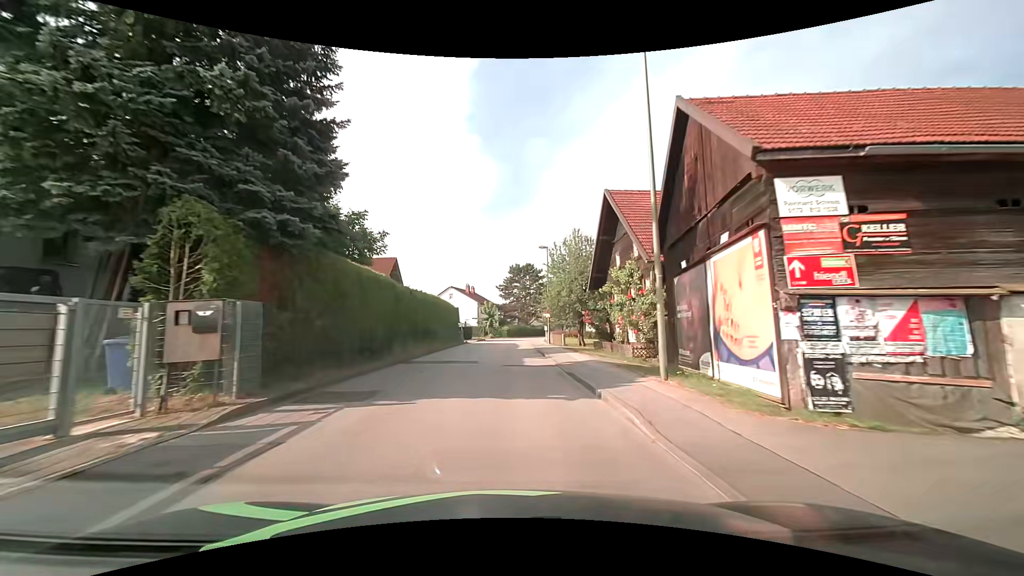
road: unclassified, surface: asphalt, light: Day
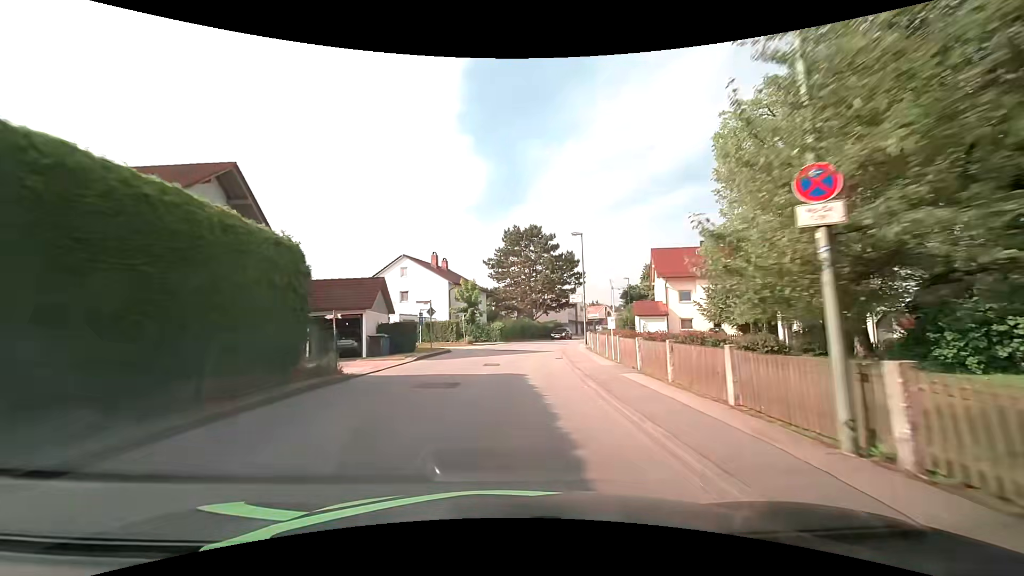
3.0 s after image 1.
(-0.1, +36.6) m; 0°
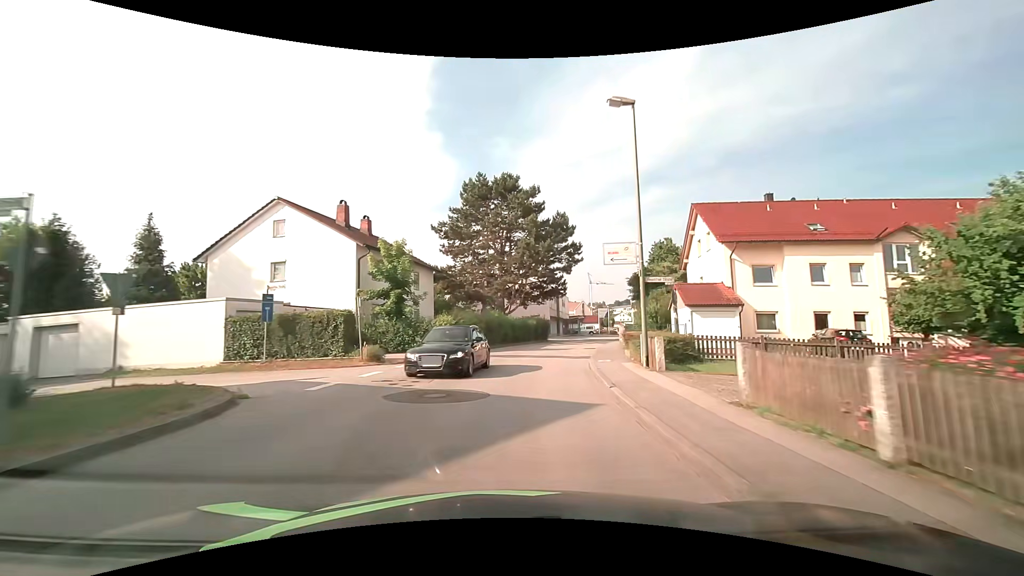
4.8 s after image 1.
(+0.7, +21.7) m; +4°
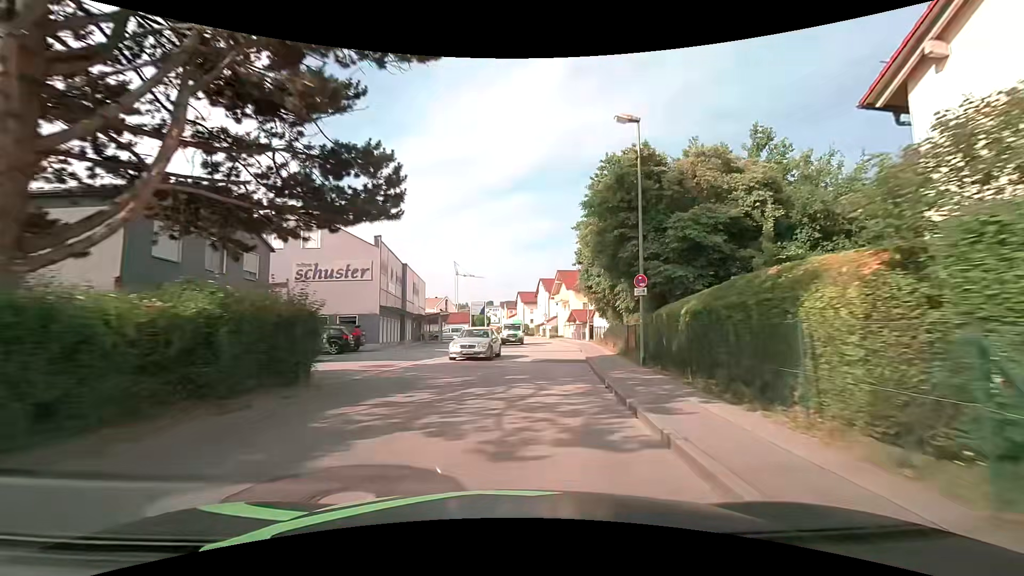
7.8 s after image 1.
(+4.5, +34.8) m; +16°
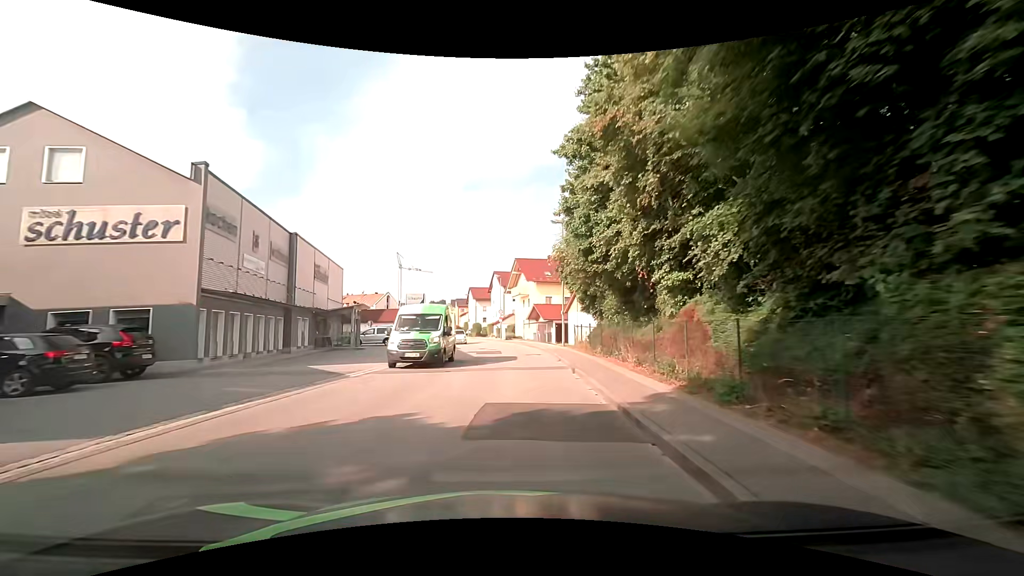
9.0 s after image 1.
(+0.7, +13.8) m; +5°
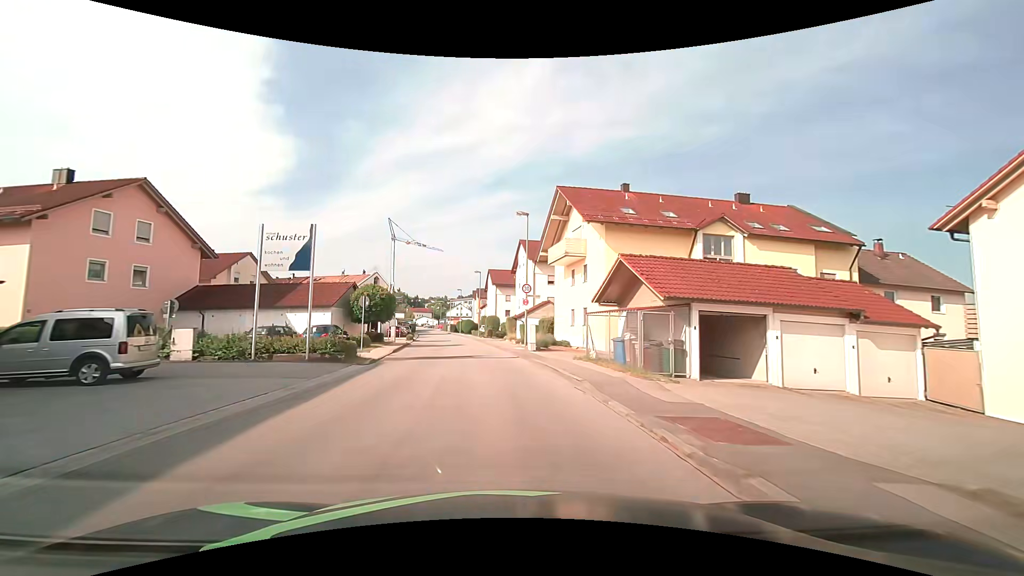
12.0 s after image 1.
(+0.6, +34.2) m; -3°
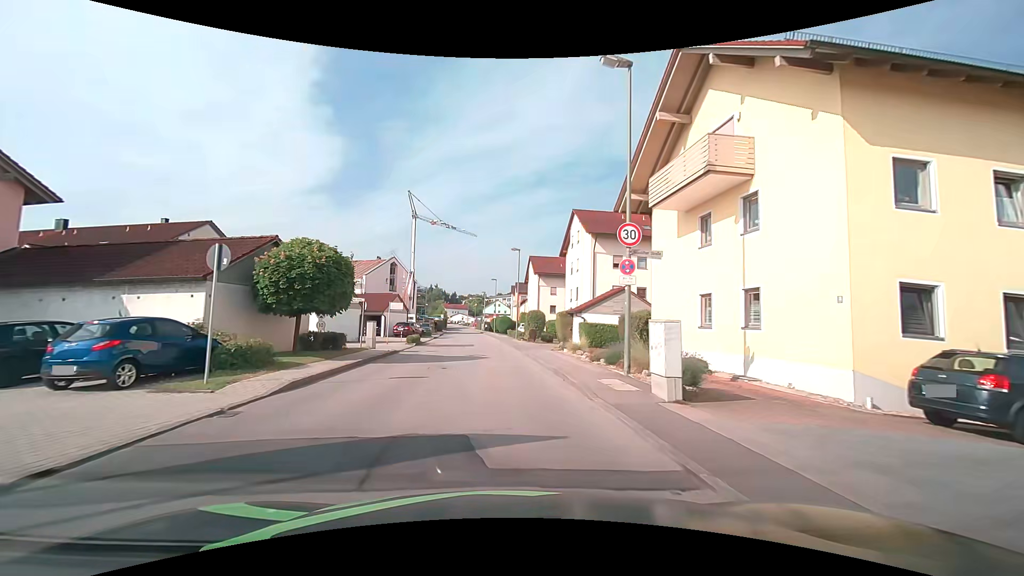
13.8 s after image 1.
(-0.6, +17.1) m; -5°
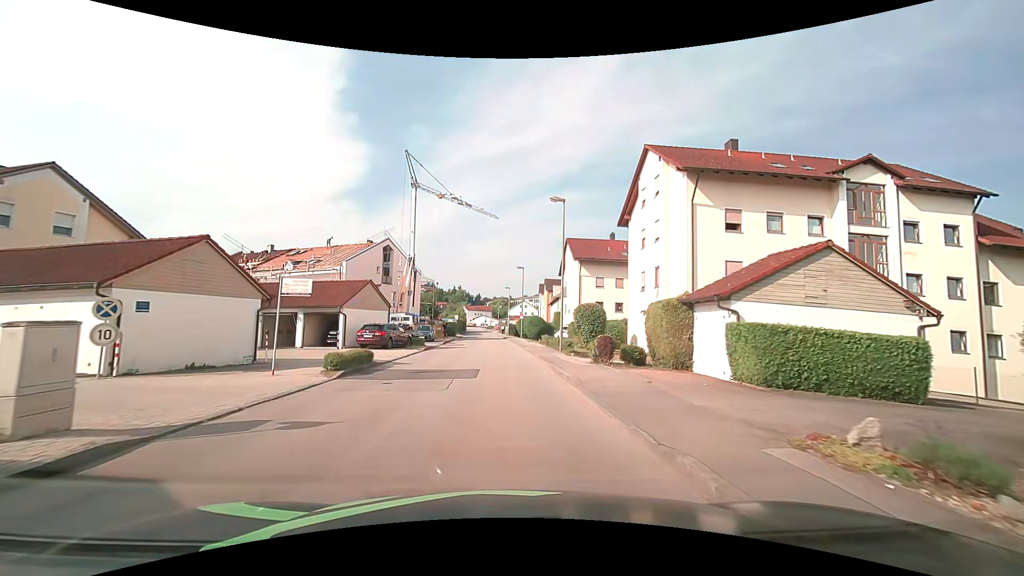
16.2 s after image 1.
(-0.4, +18.5) m; -2°
(0, +10) (0, +20) (-1, +30) (-1, +40) (-2, +50) (-2, +60) (-3, +70) (-3, +80) (-4, +90) (-5, +100) m
